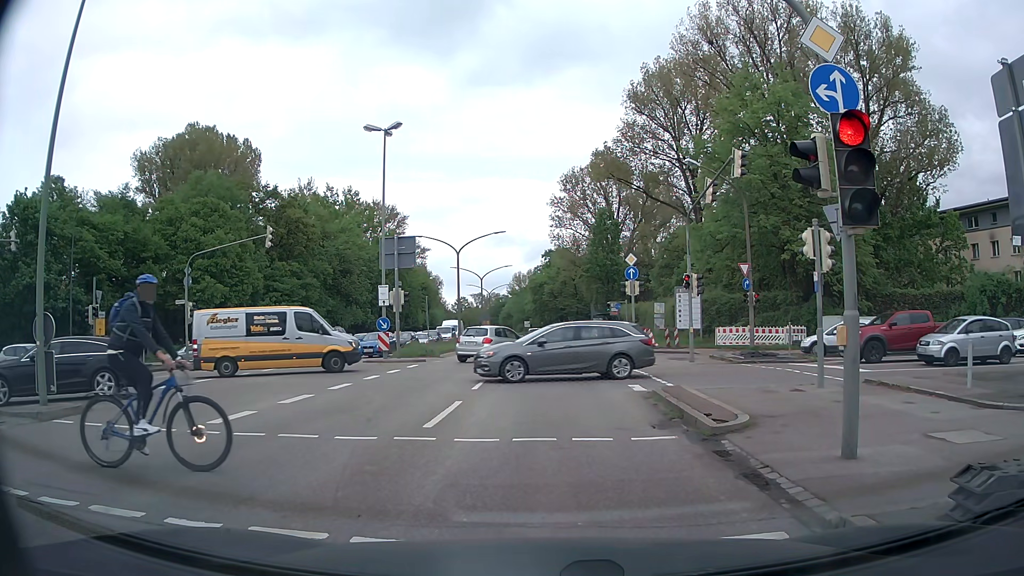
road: primary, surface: asphalt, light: Day
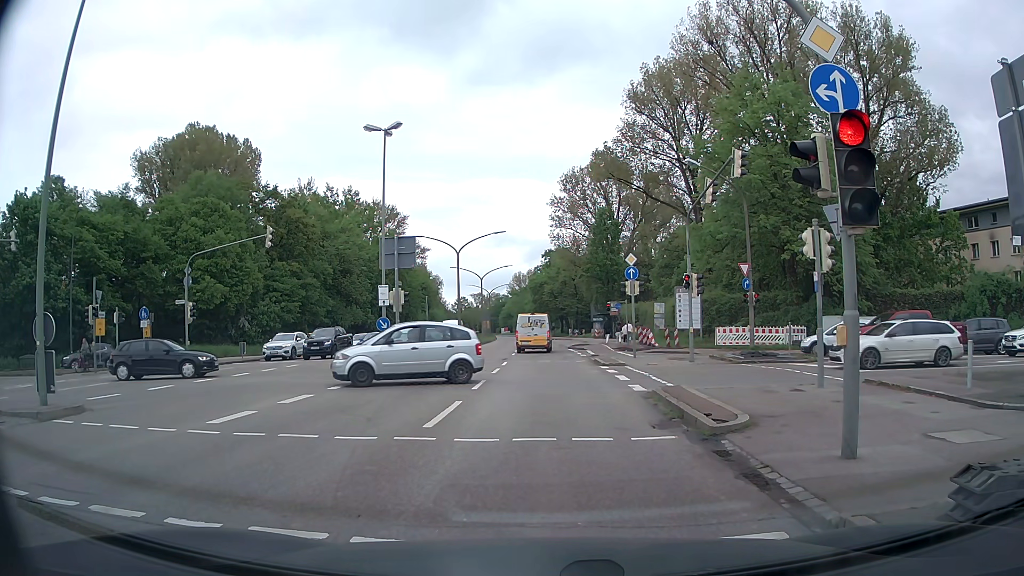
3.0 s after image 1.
(0.0, 0.0) m; 0°
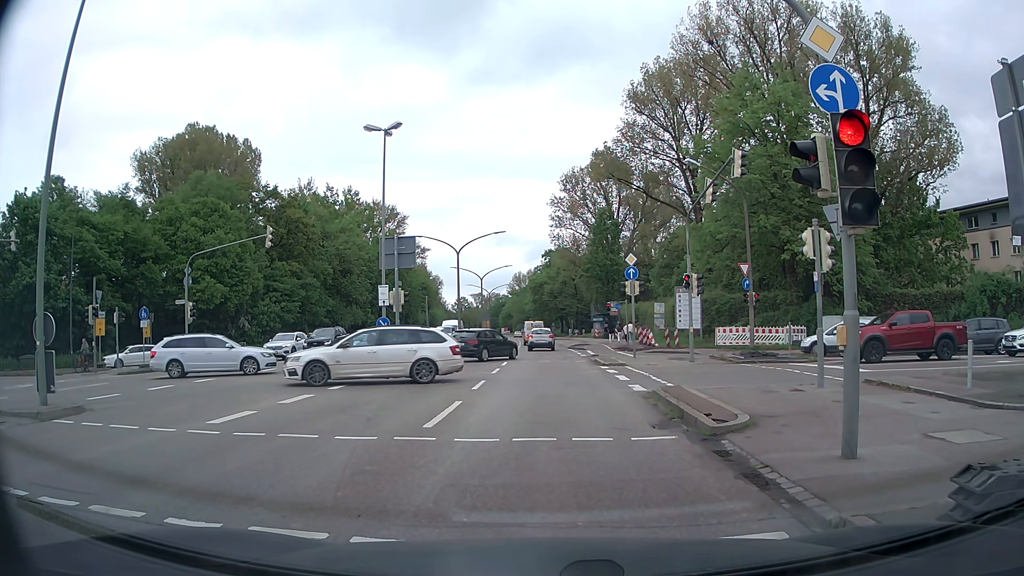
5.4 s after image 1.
(0.0, 0.0) m; 0°
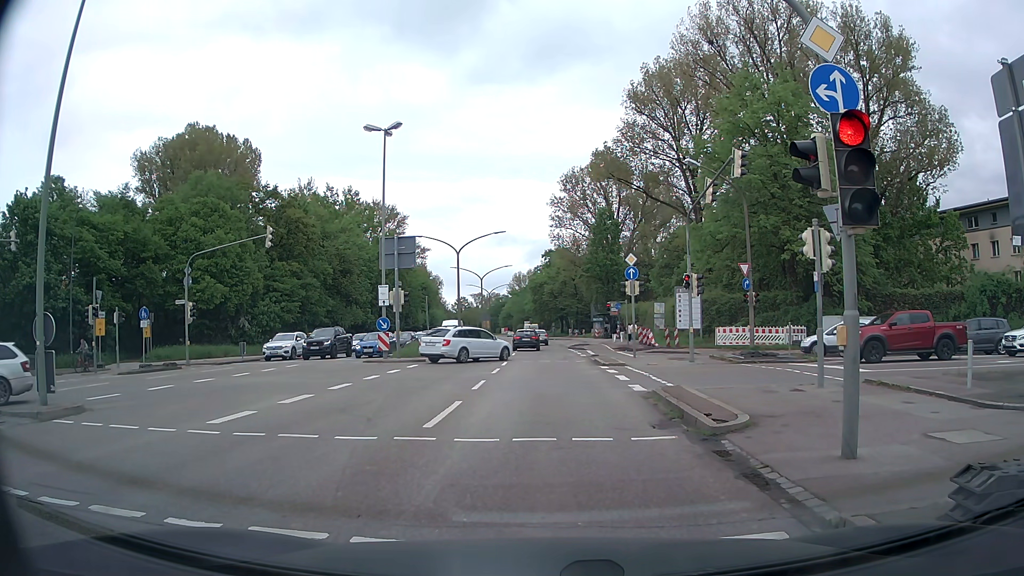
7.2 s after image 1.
(0.0, 0.0) m; 0°
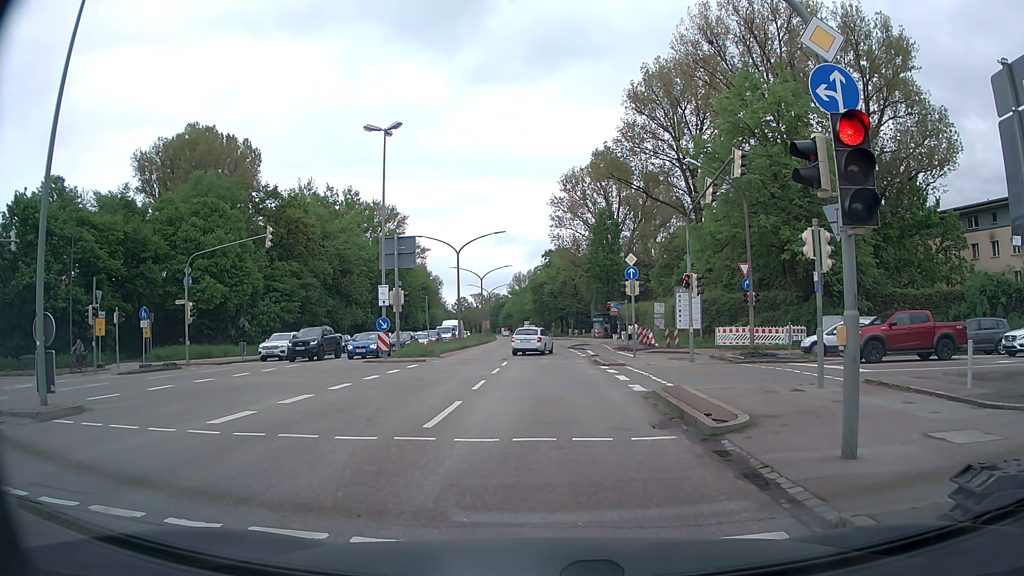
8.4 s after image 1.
(0.0, 0.0) m; 0°
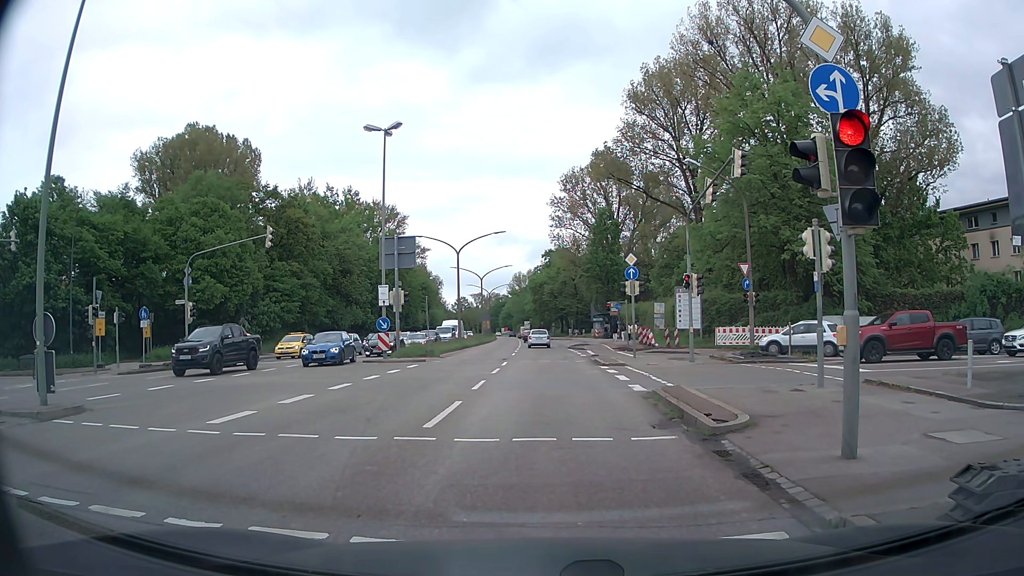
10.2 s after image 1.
(0.0, 0.0) m; 0°
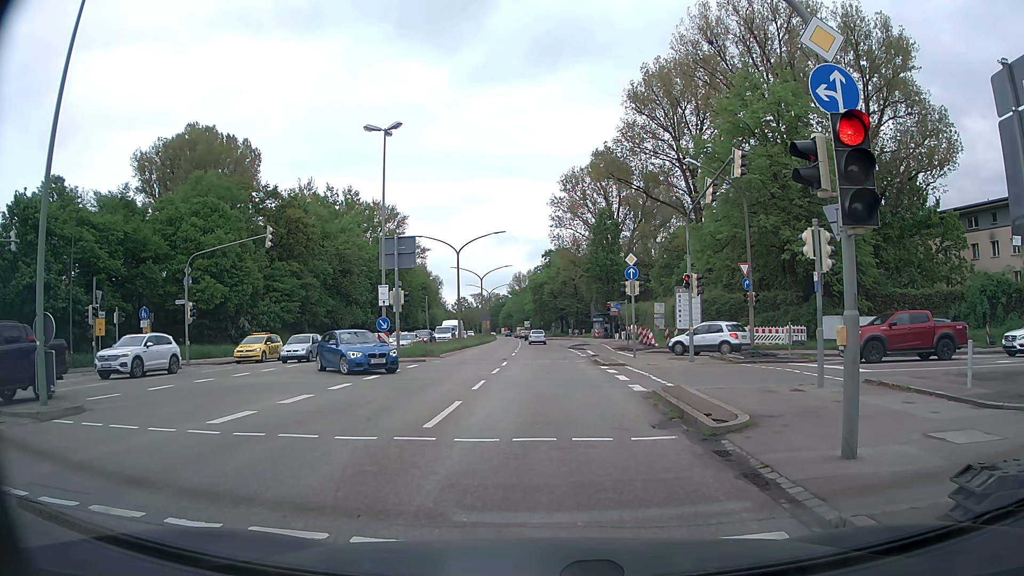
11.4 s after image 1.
(0.0, 0.0) m; 0°
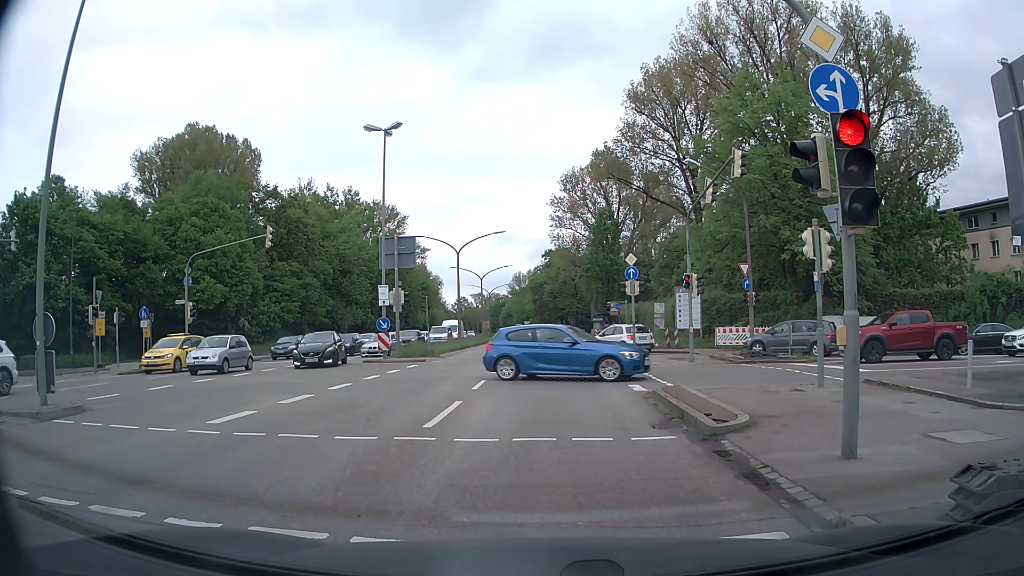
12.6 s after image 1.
(0.0, 0.0) m; 0°
(0, +10) (+1, +20) (+1, +30) (+1, +40) (+2, +50) (+2, +60) (+2, +70) (+2, +80) (+2, +90) (+2, +100) m
